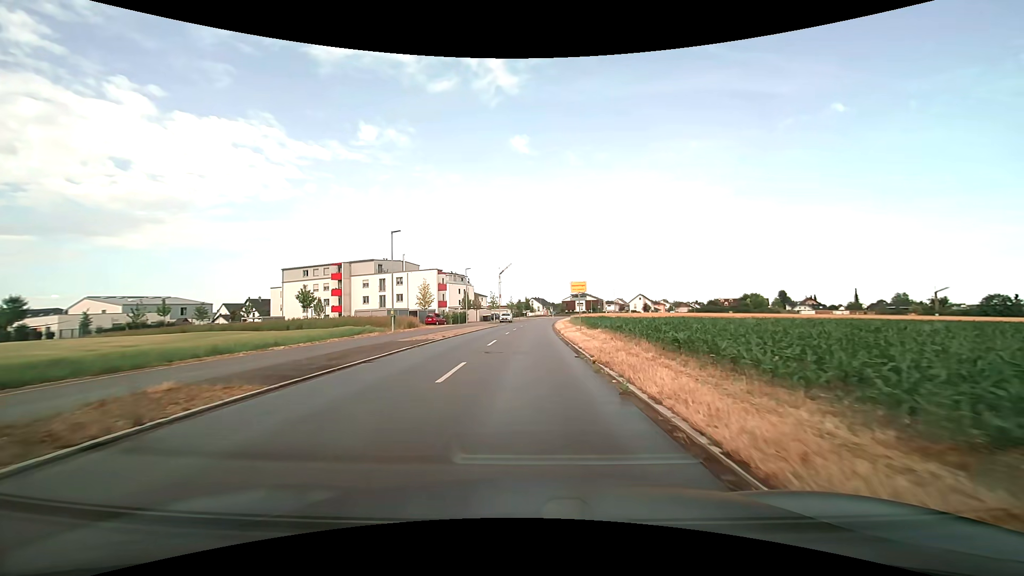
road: tertiary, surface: asphalt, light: Day
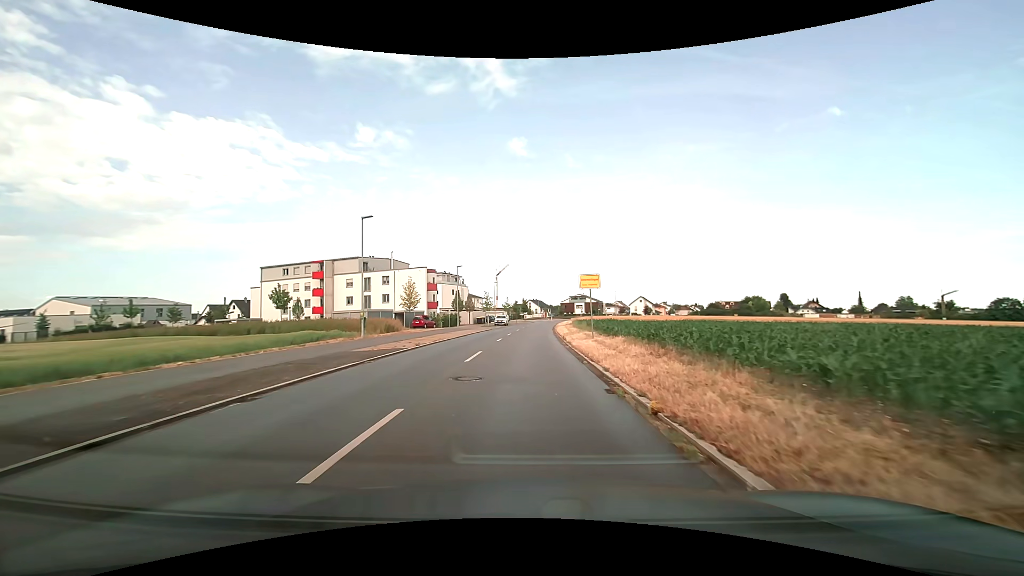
(0.0, +6.7) m; 0°
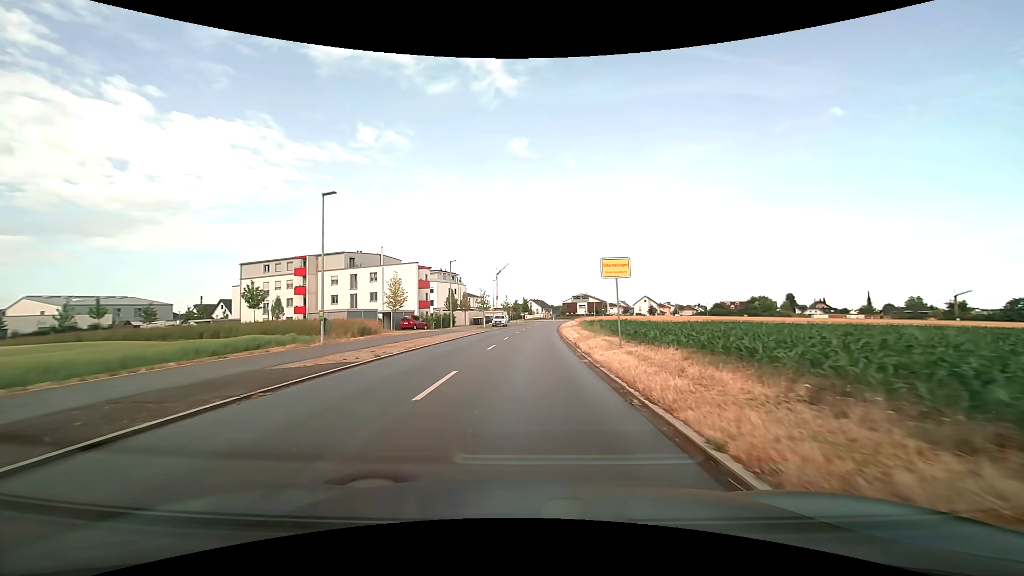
(0.0, +6.7) m; 0°
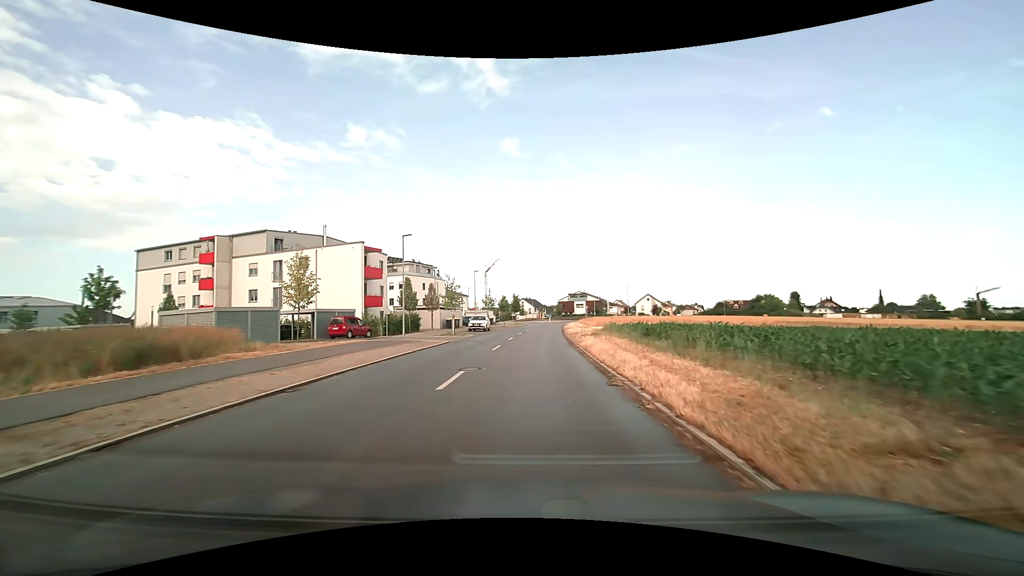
(+0.1, +19.9) m; +1°
(0, +10) (0, +20) (+1, +30) (+1, +40) (+1, +50) (+2, +60) (+3, +70) (+4, +80) (+5, +90) (+6, +100) m
